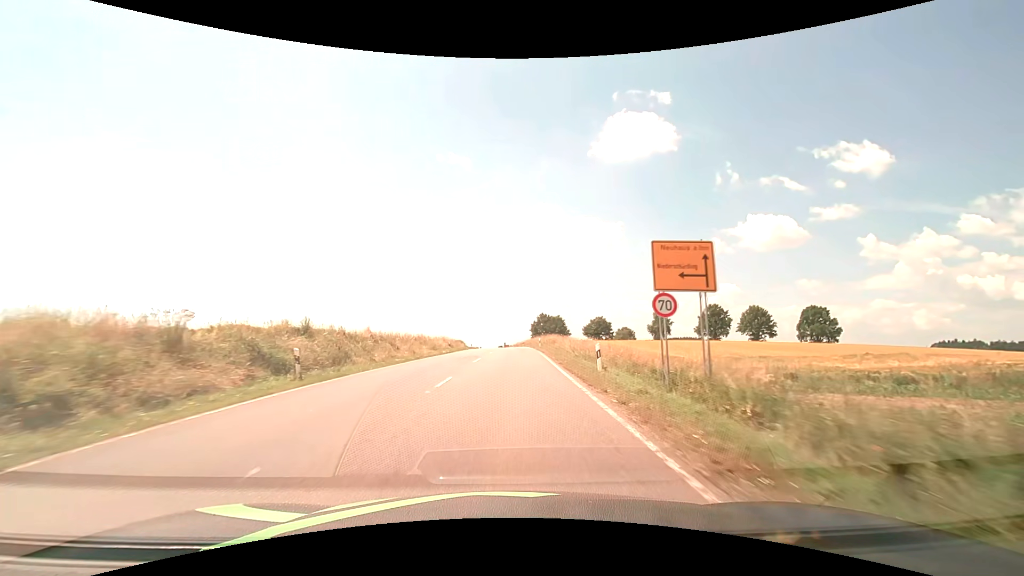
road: secondary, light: Day
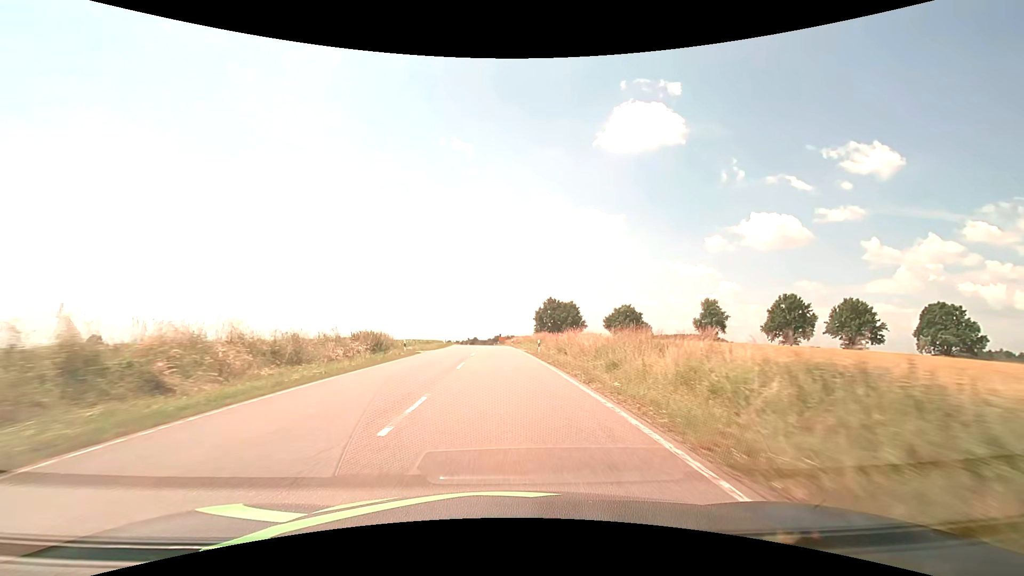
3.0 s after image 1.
(+0.4, +54.0) m; 0°
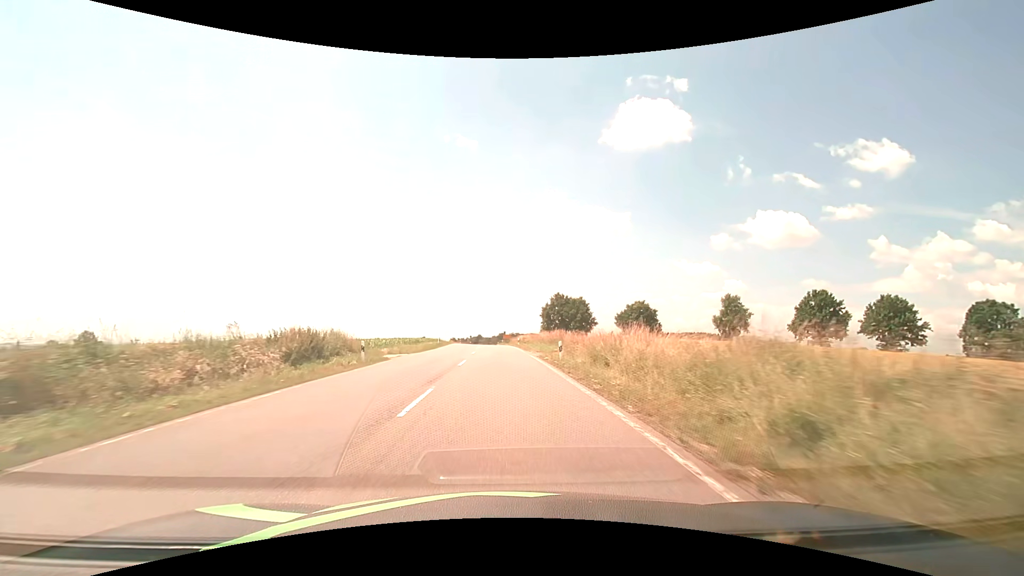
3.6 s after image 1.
(-0.1, +10.8) m; -1°
(0, +10) (0, +20) (0, +30) (-1, +40) (-1, +50) (-2, +60) (-2, +70) (-3, +80) (-3, +90) (-4, +100) m
